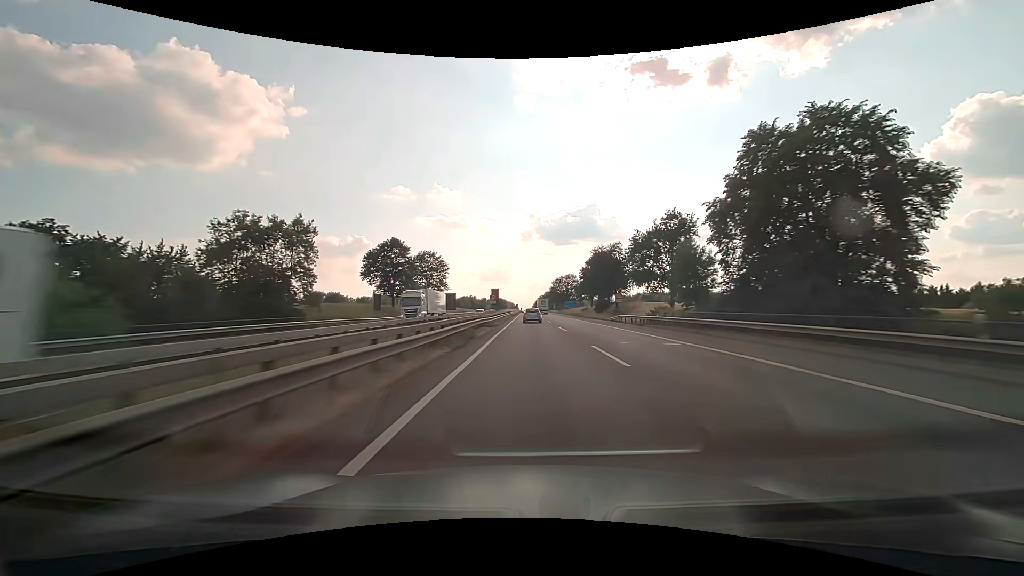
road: motorway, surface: asphalt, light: Day
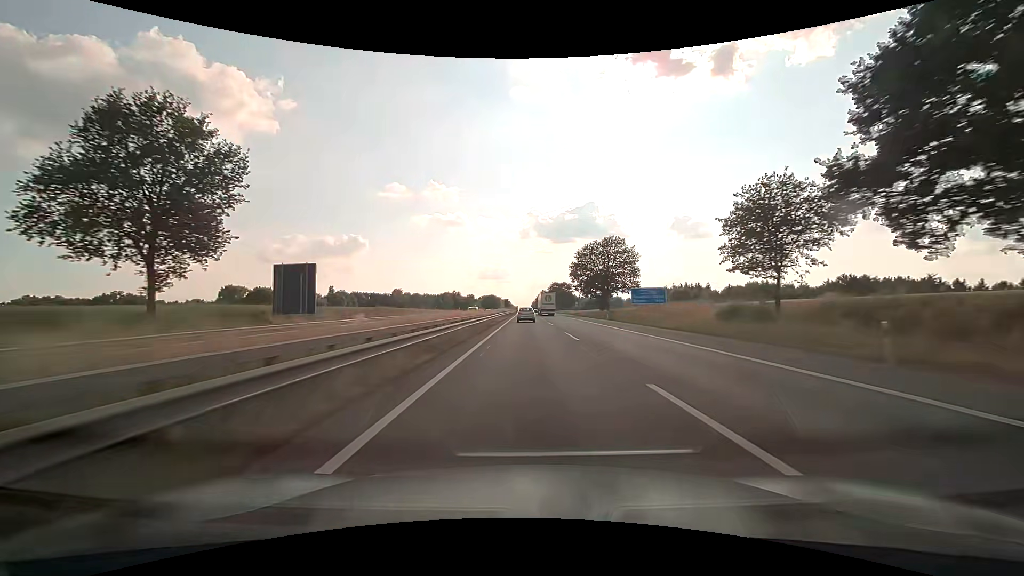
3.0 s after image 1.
(+0.1, +100.2) m; 0°
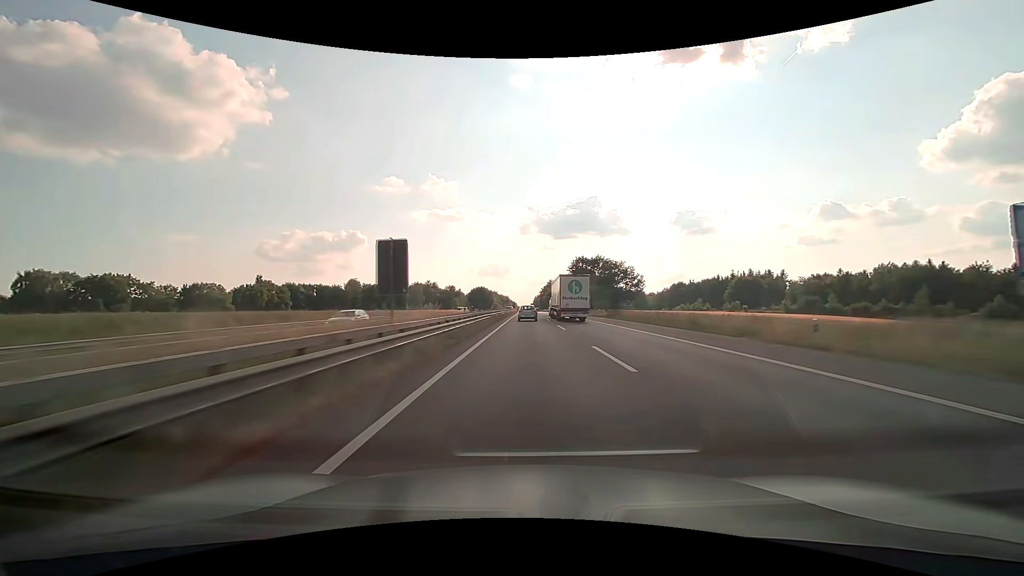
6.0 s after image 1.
(-0.2, +101.1) m; 0°
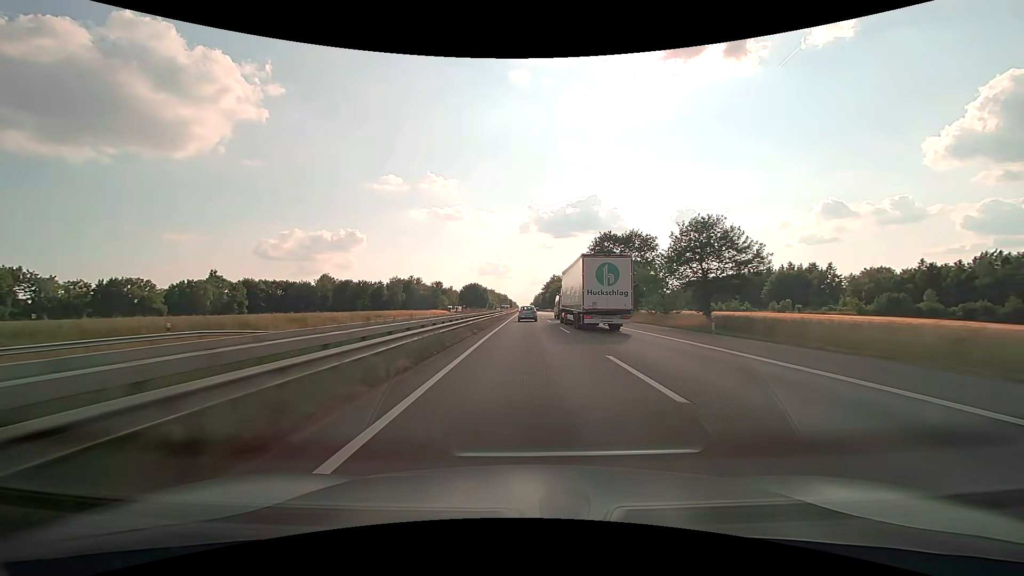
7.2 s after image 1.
(0.0, +39.1) m; 0°
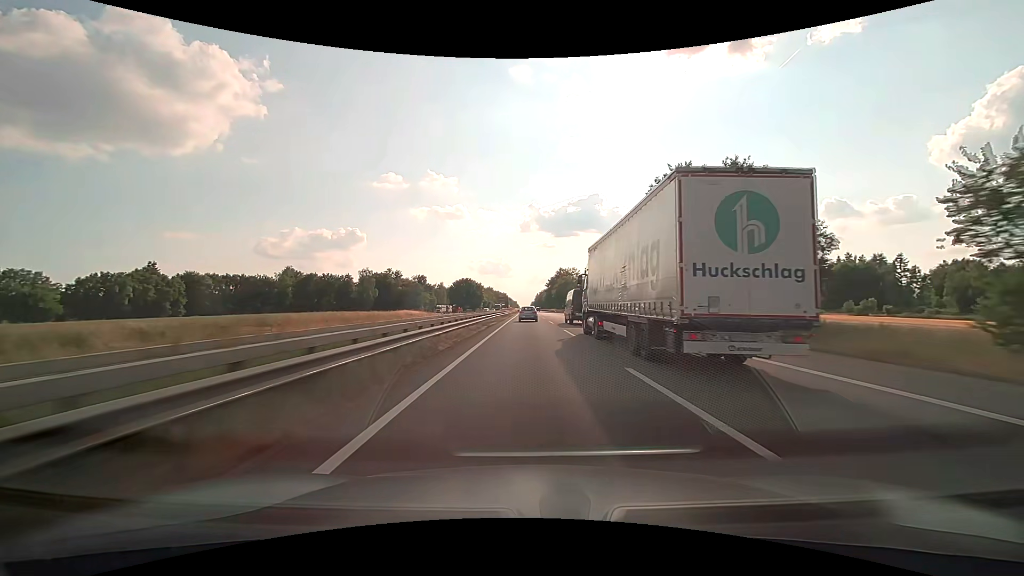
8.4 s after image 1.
(0.0, +38.7) m; 0°
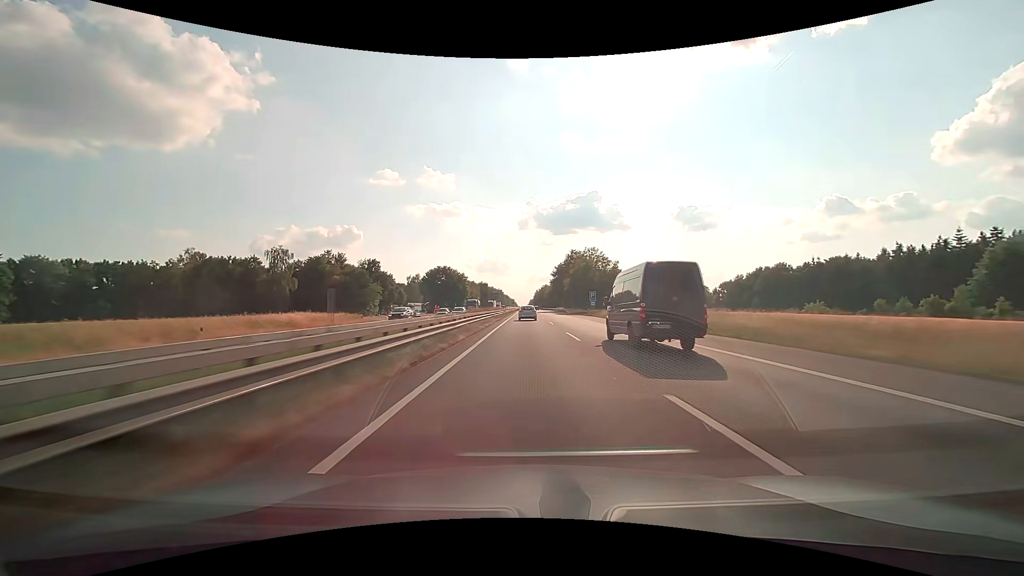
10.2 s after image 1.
(+0.1, +57.5) m; 0°
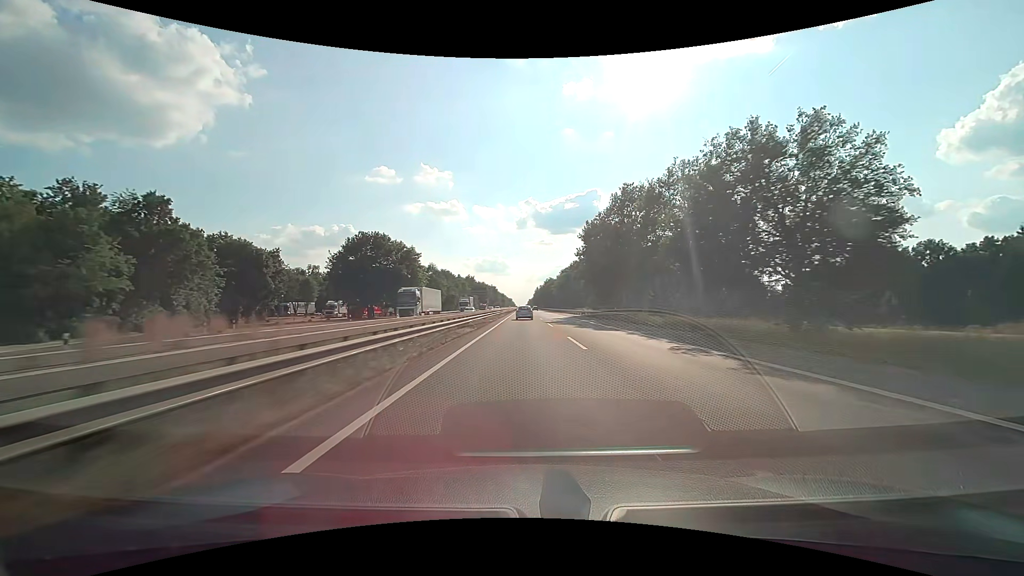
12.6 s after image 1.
(0.0, +76.2) m; 0°
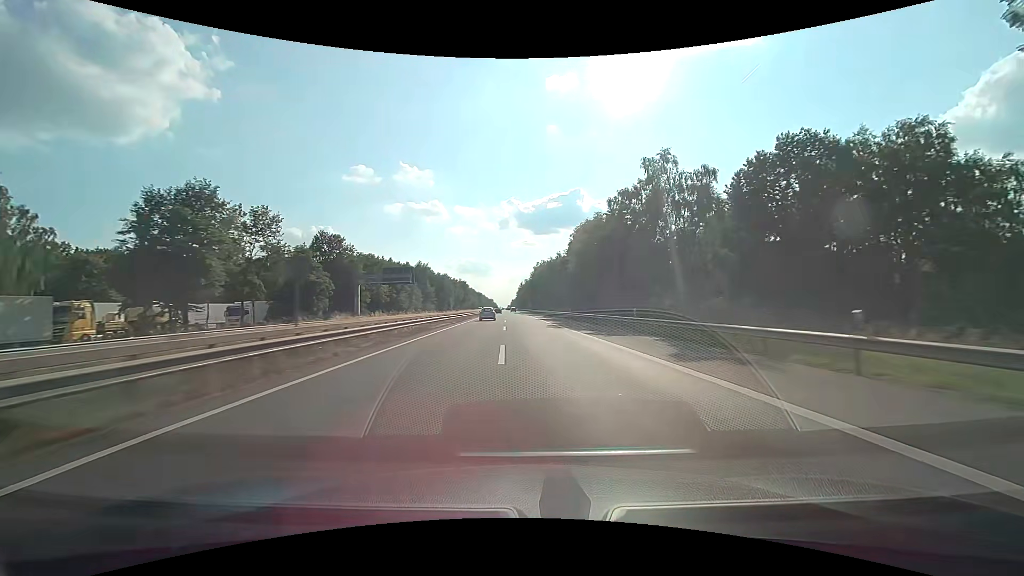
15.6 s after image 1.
(+1.7, +94.9) m; +2°
(0, +10) (0, +20) (0, +30) (0, +40) (0, +50) (0, +60) (-1, +70) (-1, +80) (-1, +90) (-2, +100) m
